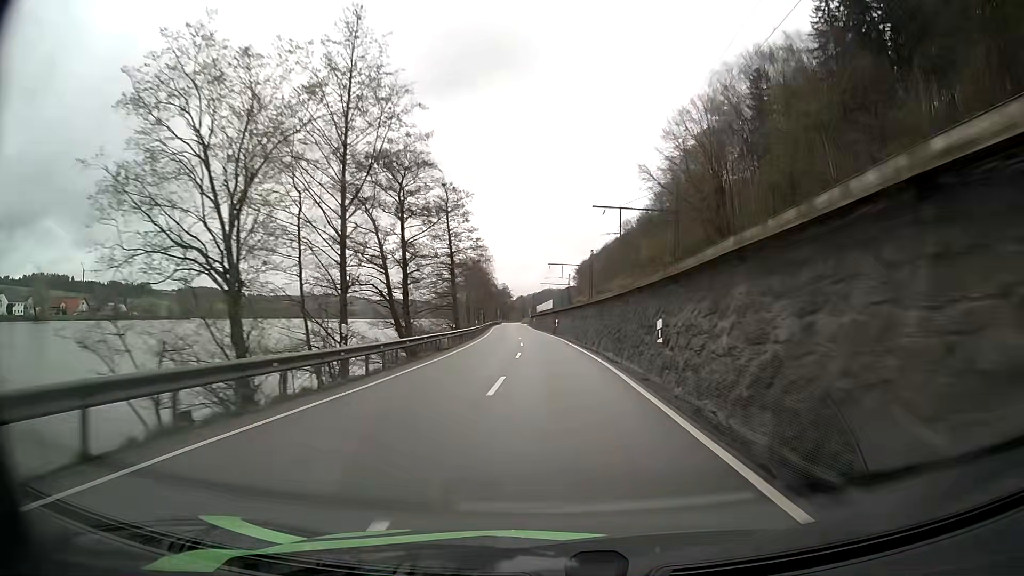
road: primary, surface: asphalt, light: Day
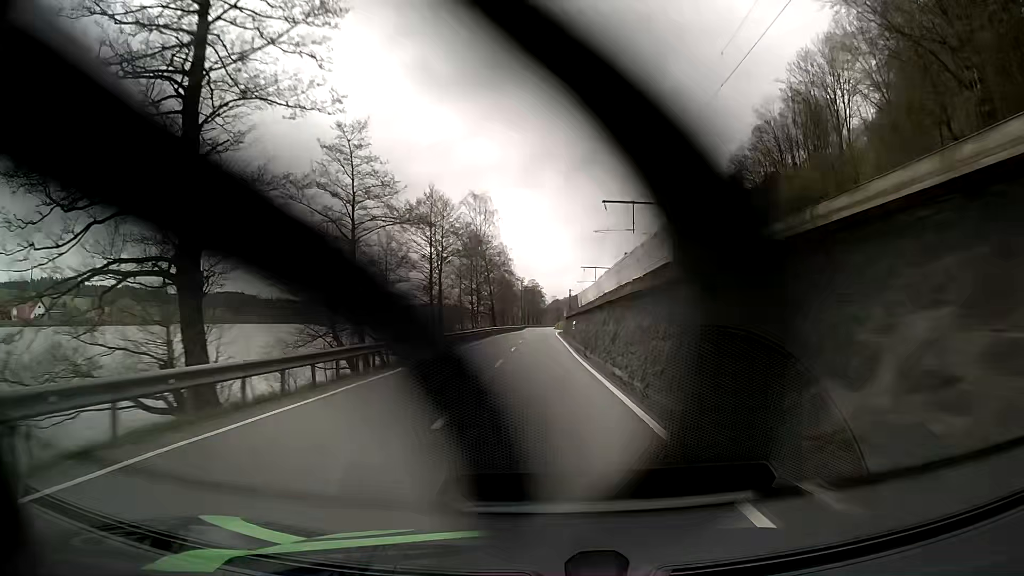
(-1.2, +63.6) m; -3°
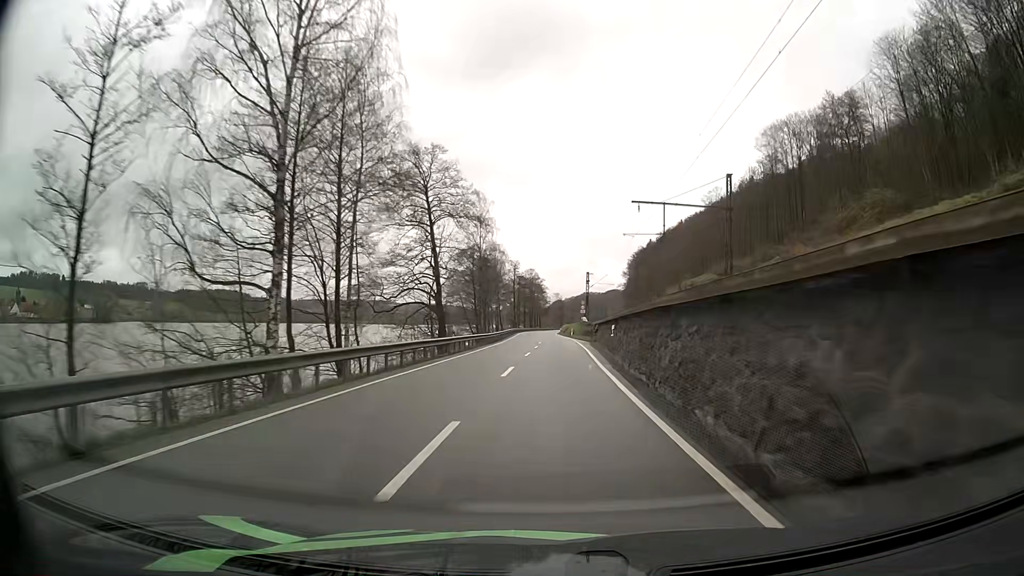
(-0.8, +63.4) m; 0°
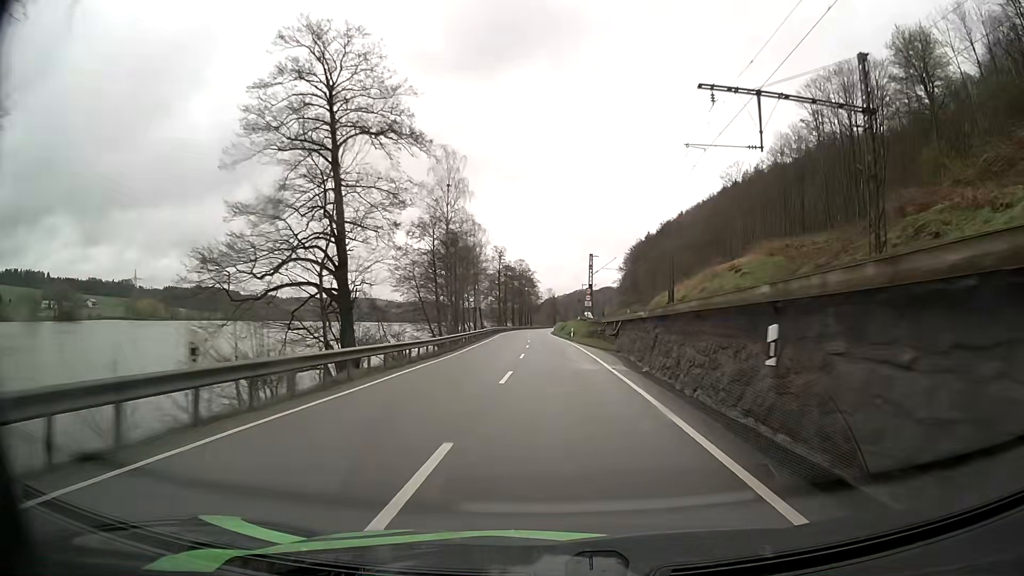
(+0.2, +25.3) m; +1°
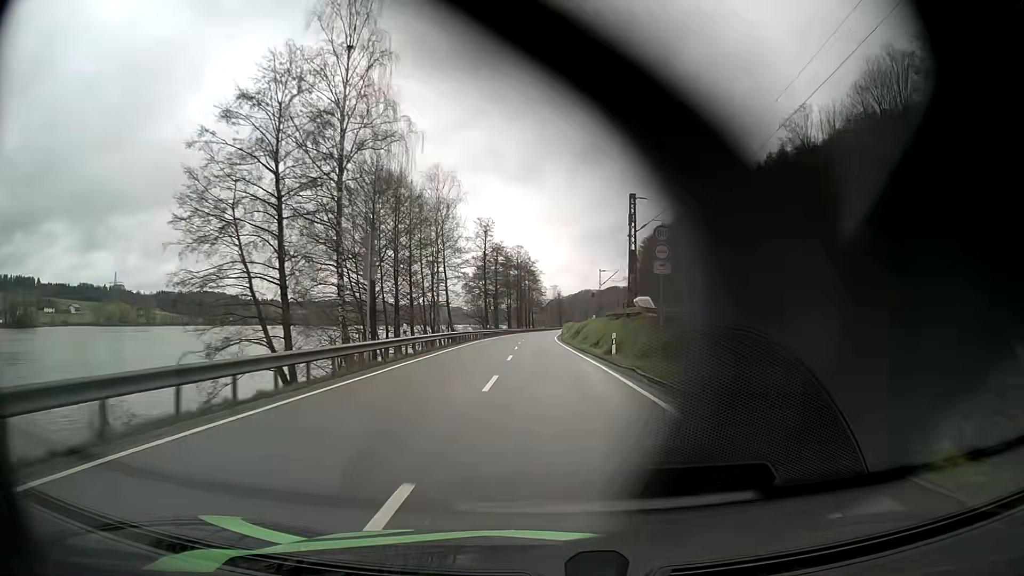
(+0.1, +38.1) m; 0°
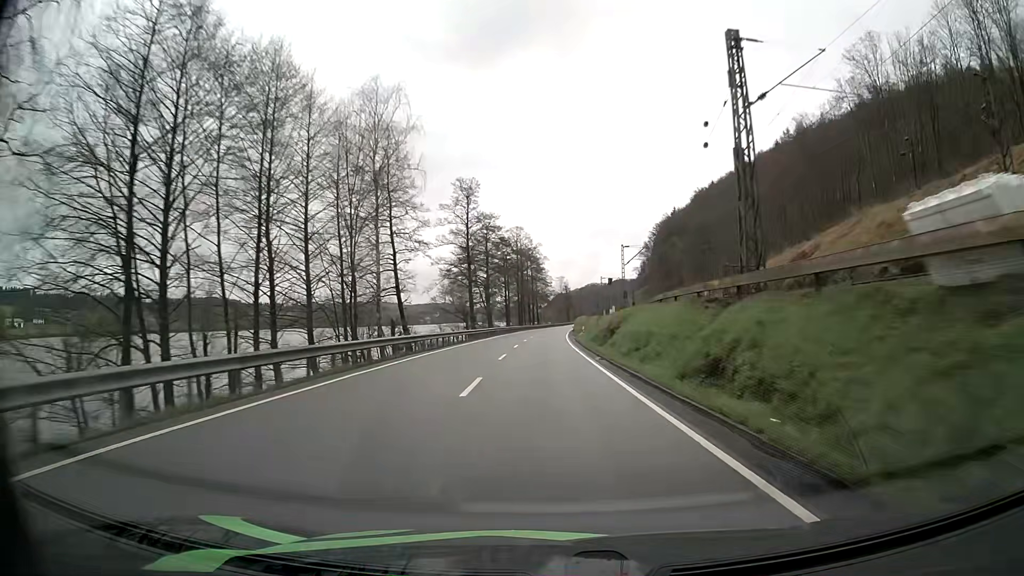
(-0.1, +25.4) m; -1°
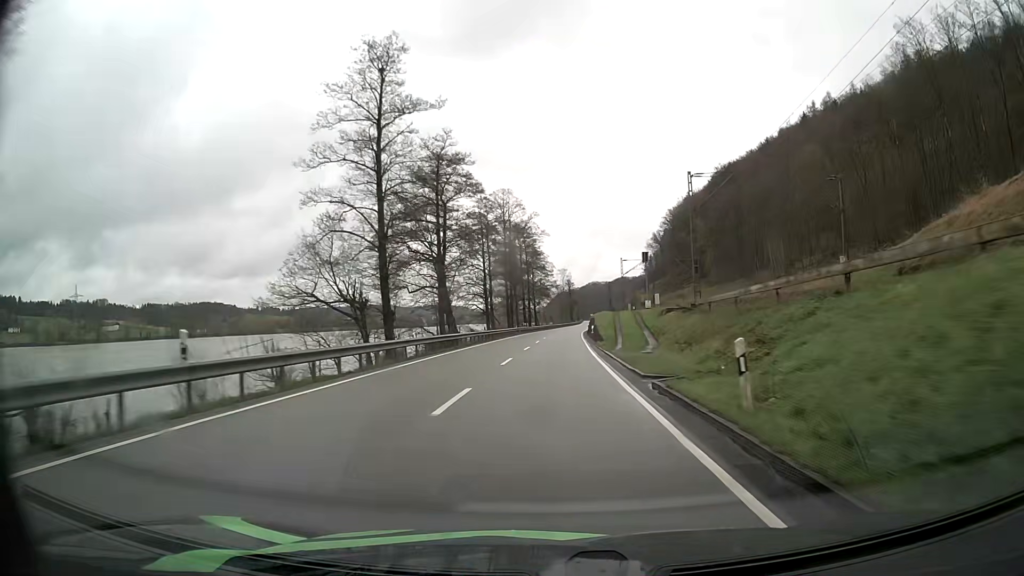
(-0.1, +38.2) m; 0°
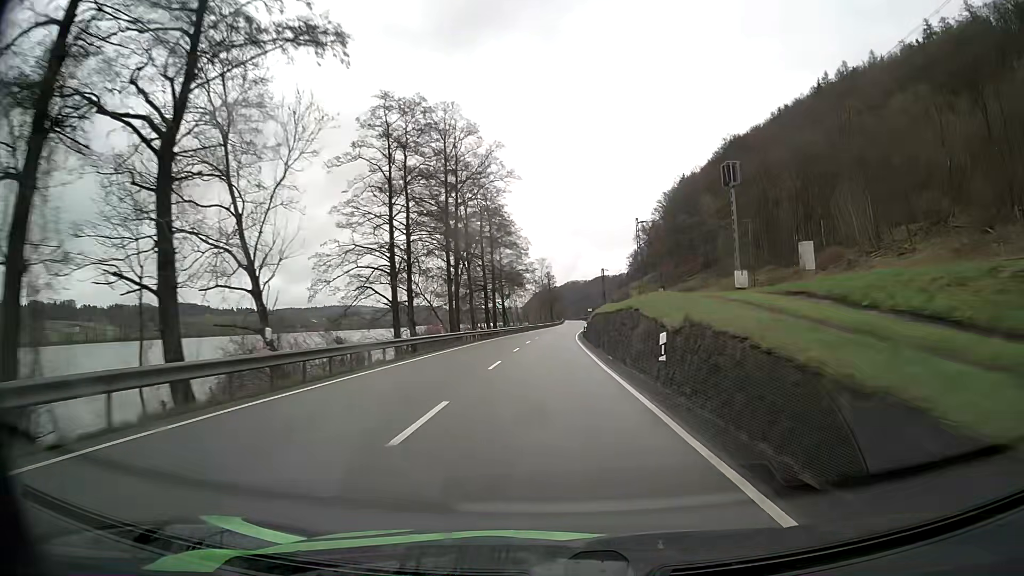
(+0.5, +38.2) m; +2°
(0, +10) (0, +20) (0, +30) (+1, +40) (+1, +50) (+1, +60) (+2, +70) (+2, +80) (+3, +90) (+4, +100) m
